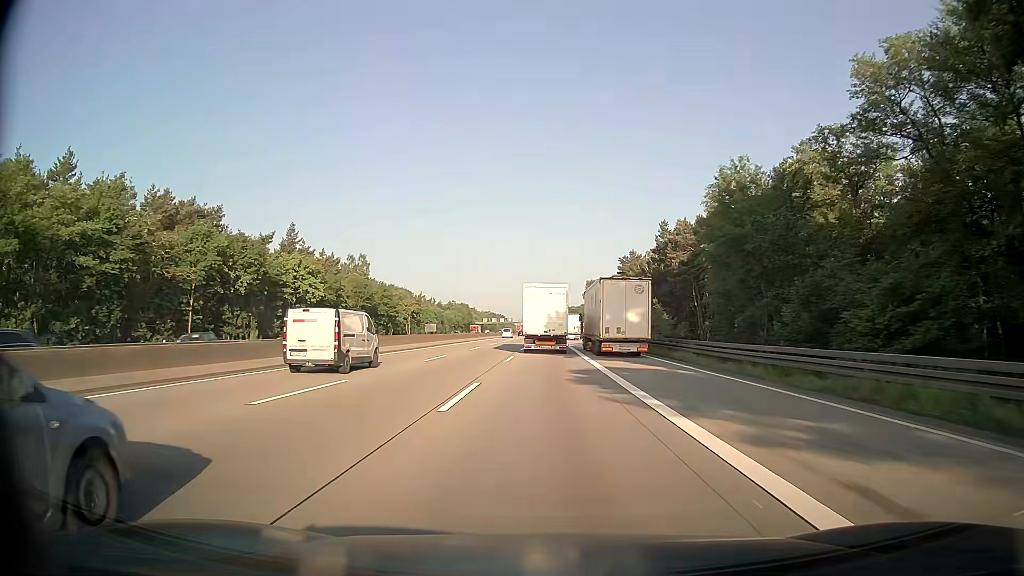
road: motorway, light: Day
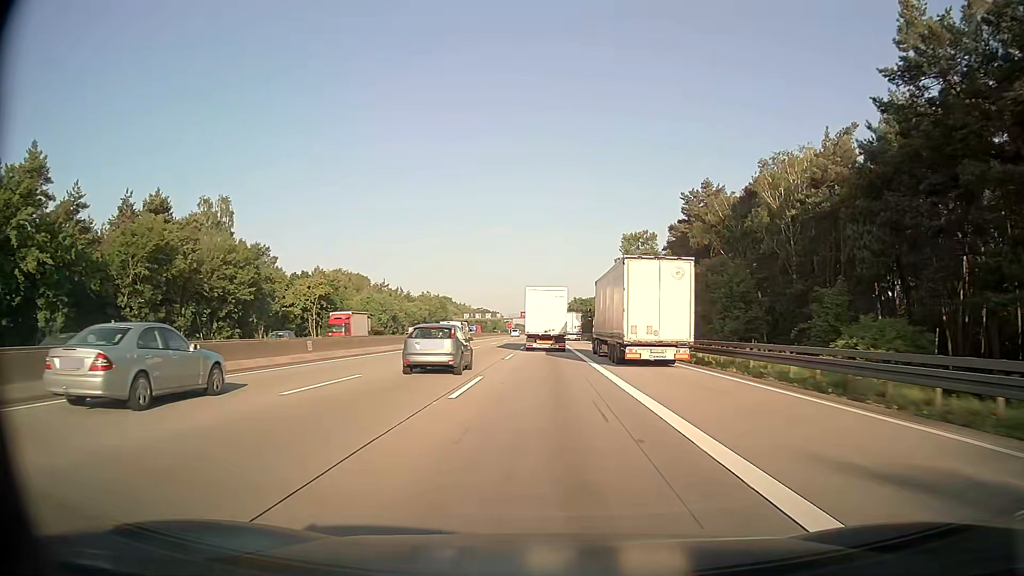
(+0.3, +70.3) m; 0°
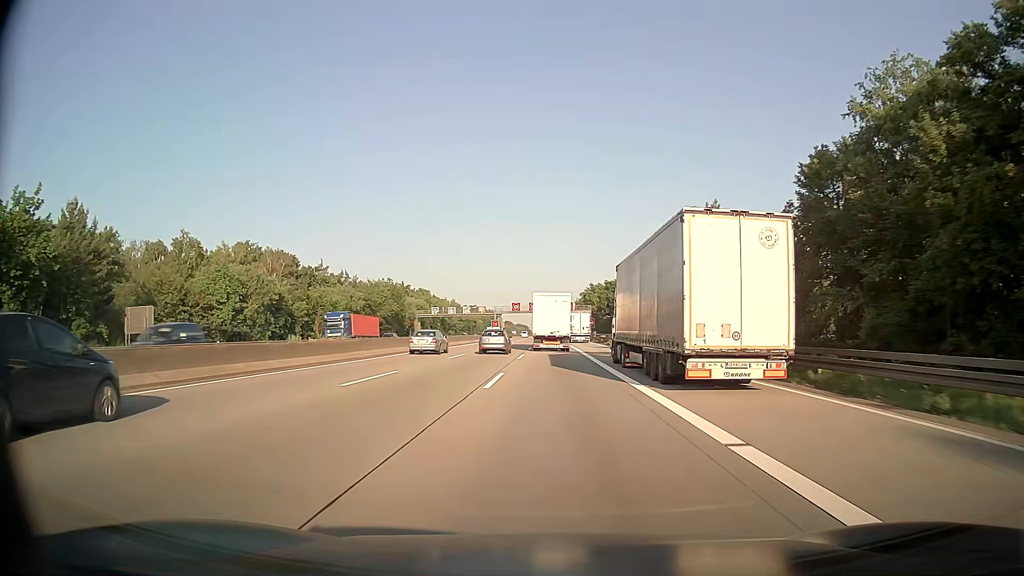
(-0.3, +69.5) m; 0°
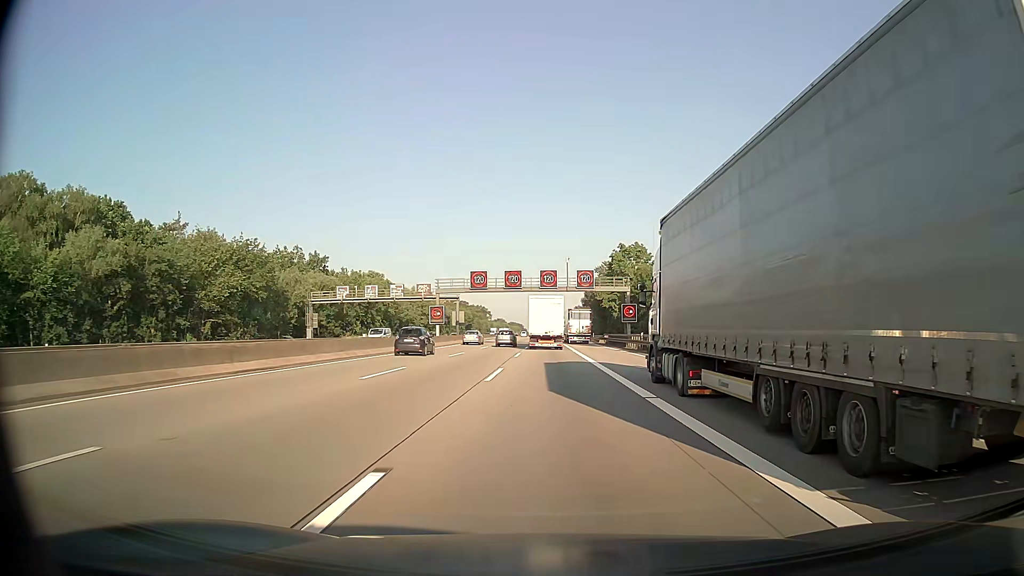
(+0.4, +70.1) m; 0°
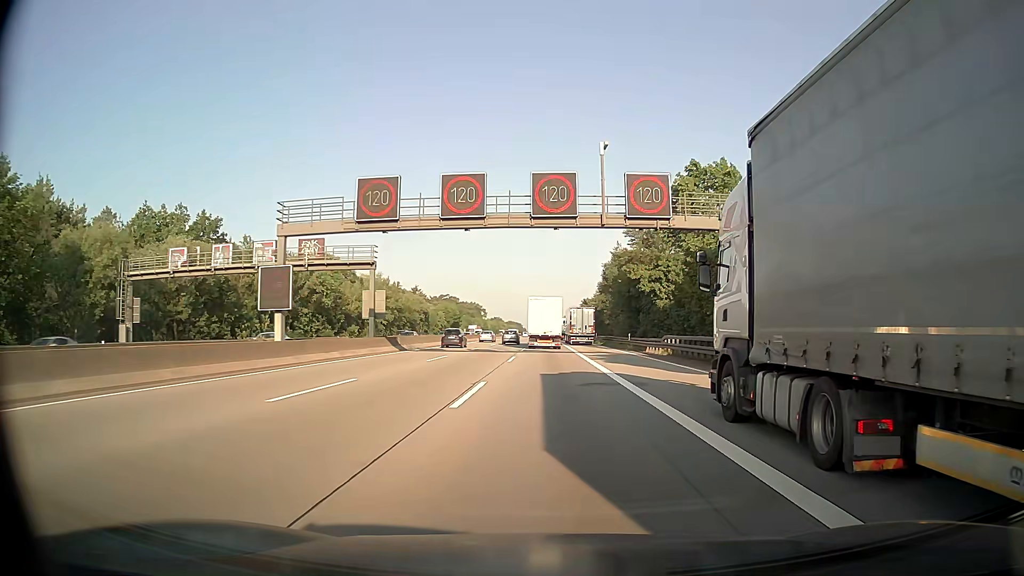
(+0.1, +42.6) m; 0°
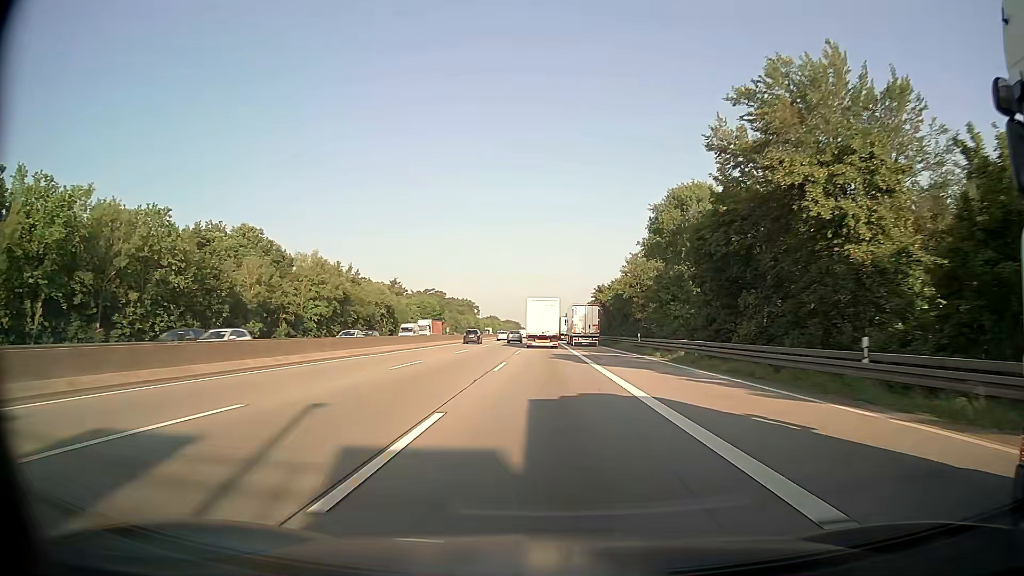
(-0.2, +43.1) m; -1°
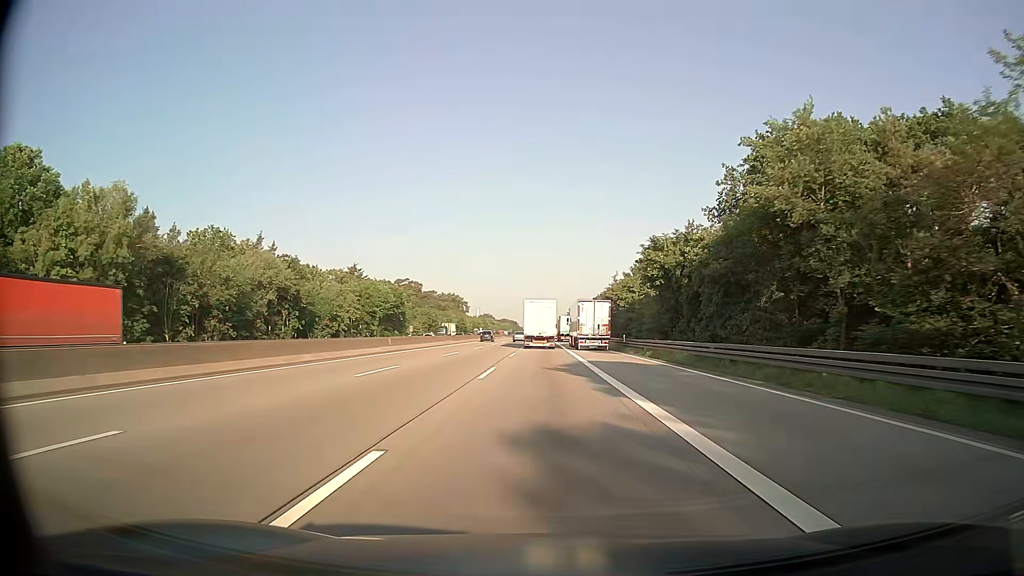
(+0.5, +58.0) m; +1°
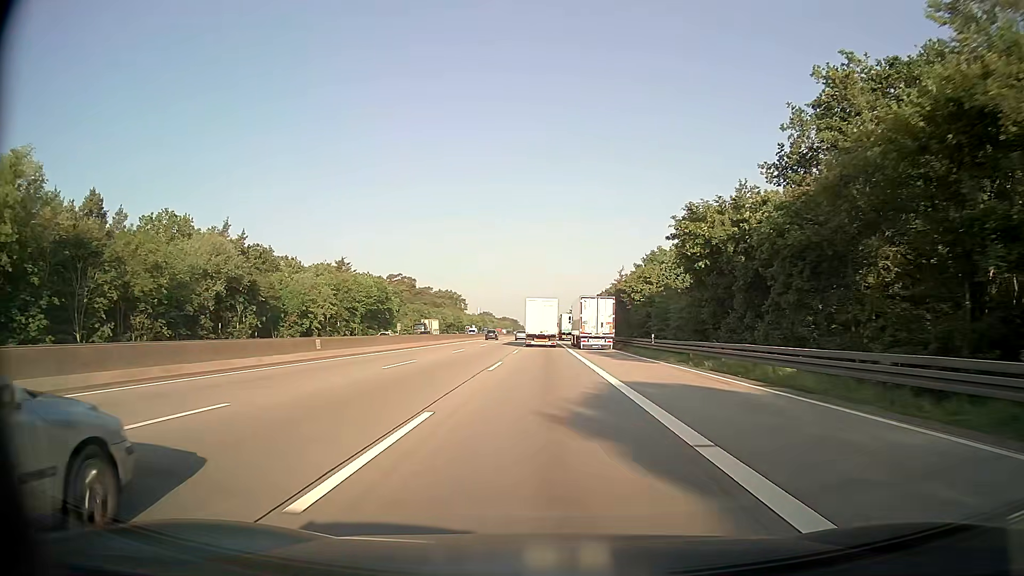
(0.0, +14.6) m; 0°
(0, +10) (0, +20) (0, +30) (0, +40) (0, +50) (0, +60) (0, +70) (0, +80) (0, +90) (0, +100) m
